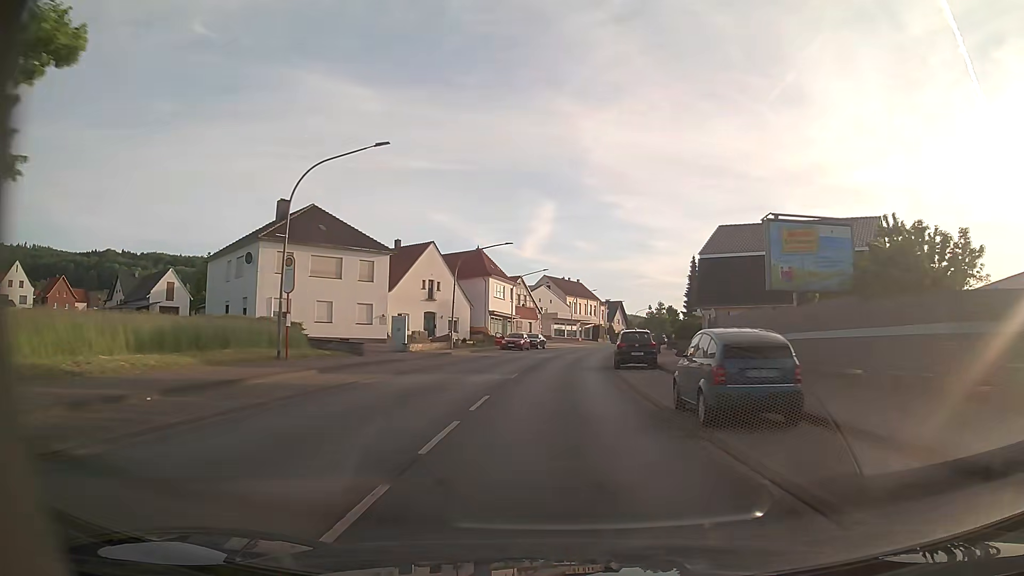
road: primary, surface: asphalt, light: Day
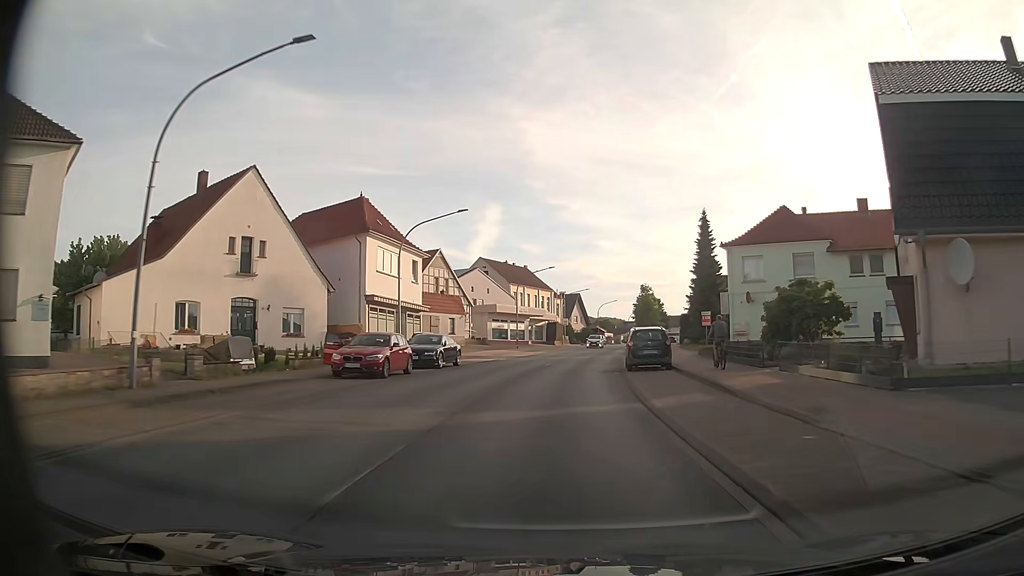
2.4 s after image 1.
(+1.1, +34.1) m; +4°
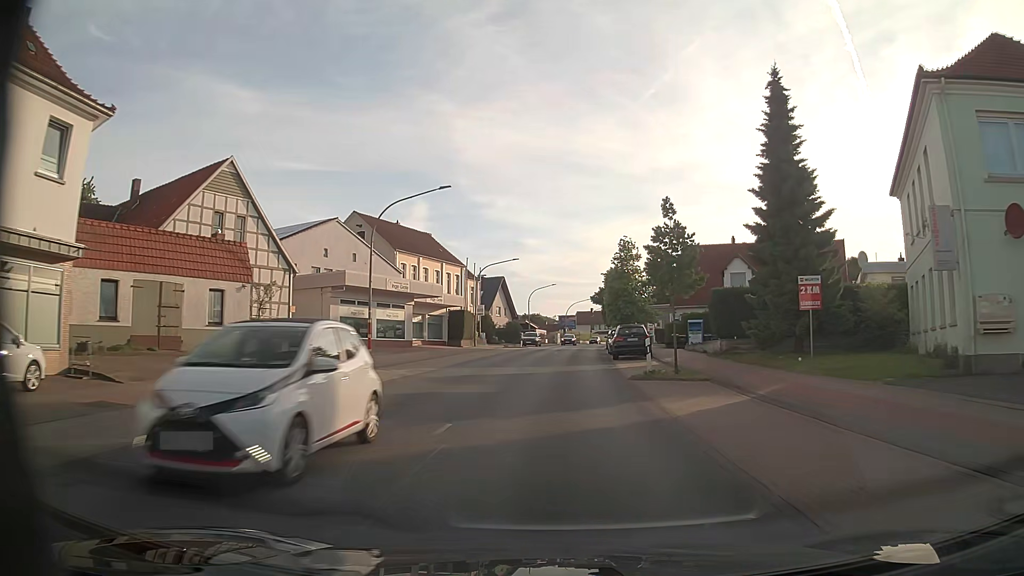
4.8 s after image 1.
(+1.4, +34.7) m; +6°
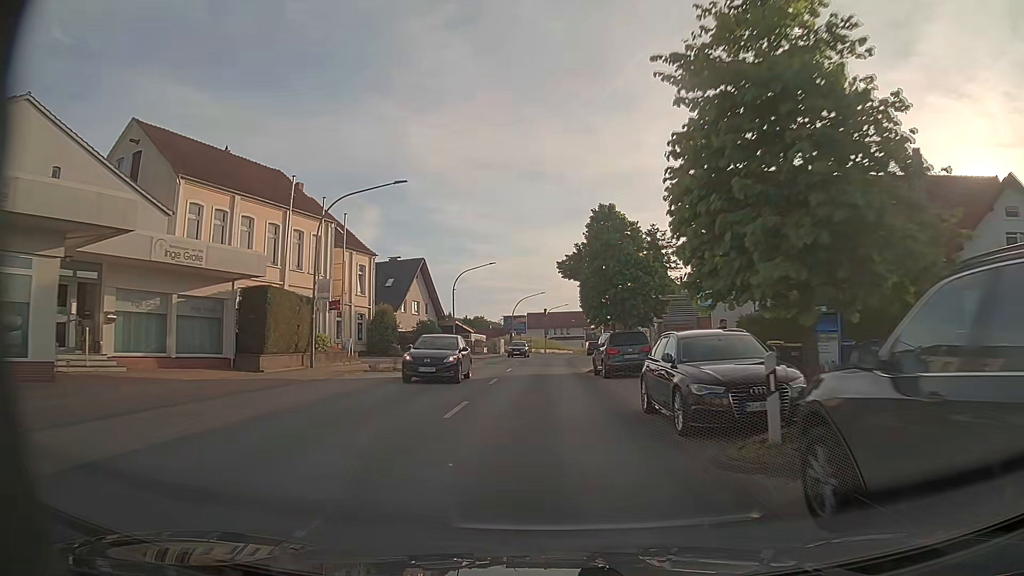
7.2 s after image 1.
(+1.2, +32.1) m; +4°
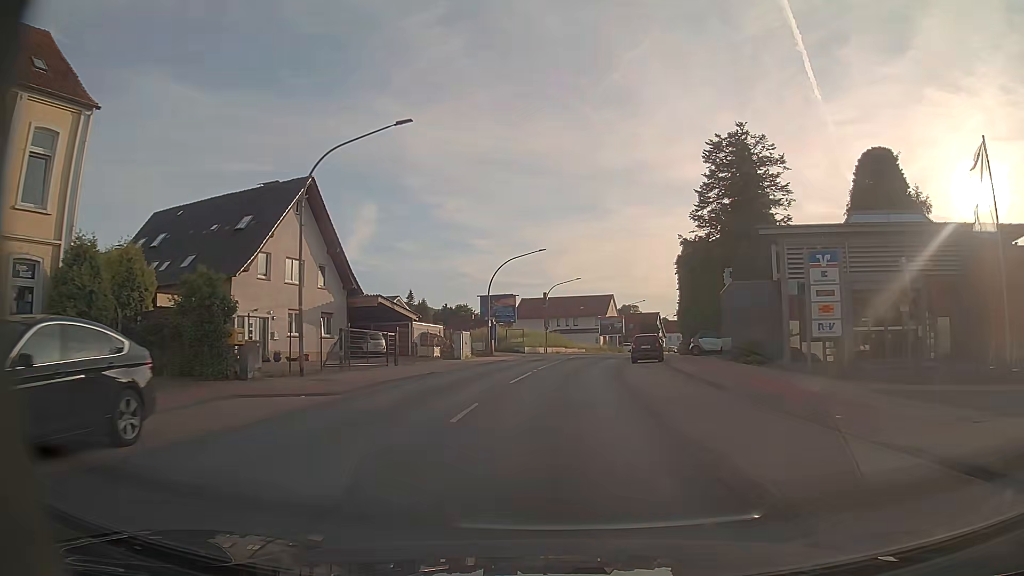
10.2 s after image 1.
(-0.2, +37.5) m; 0°
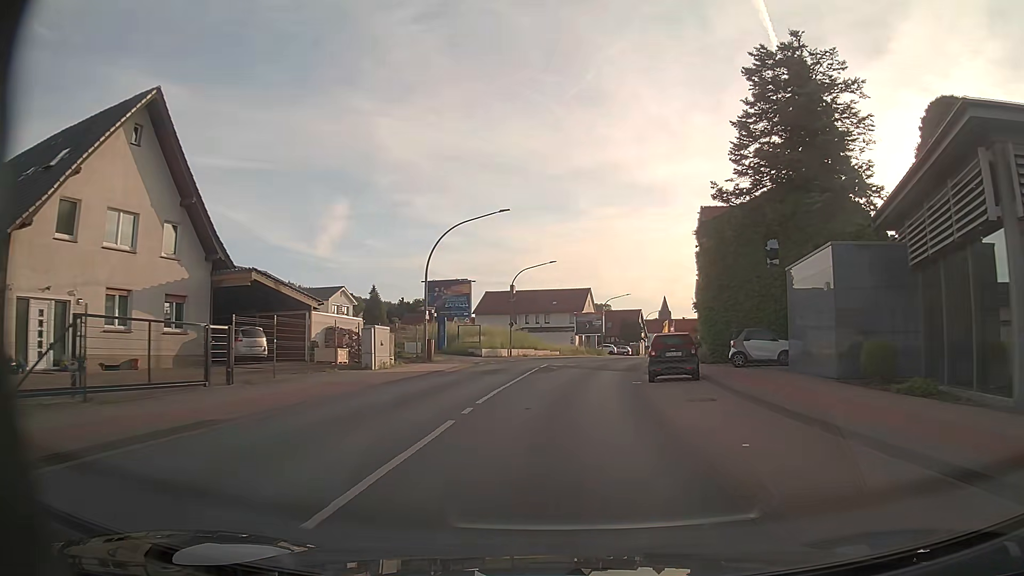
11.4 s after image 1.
(+0.3, +15.3) m; +2°
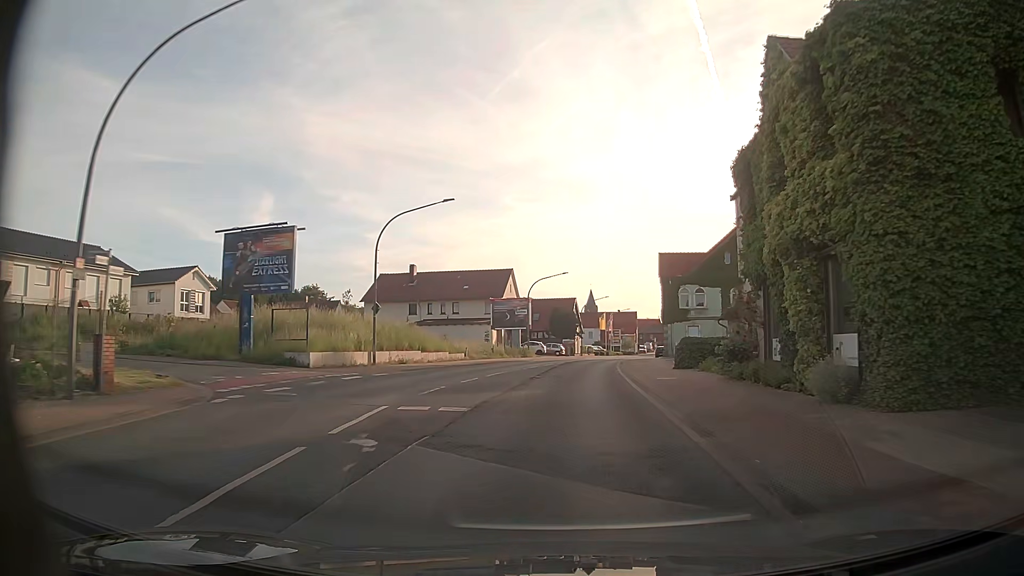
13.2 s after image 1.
(+1.4, +23.3) m; +6°
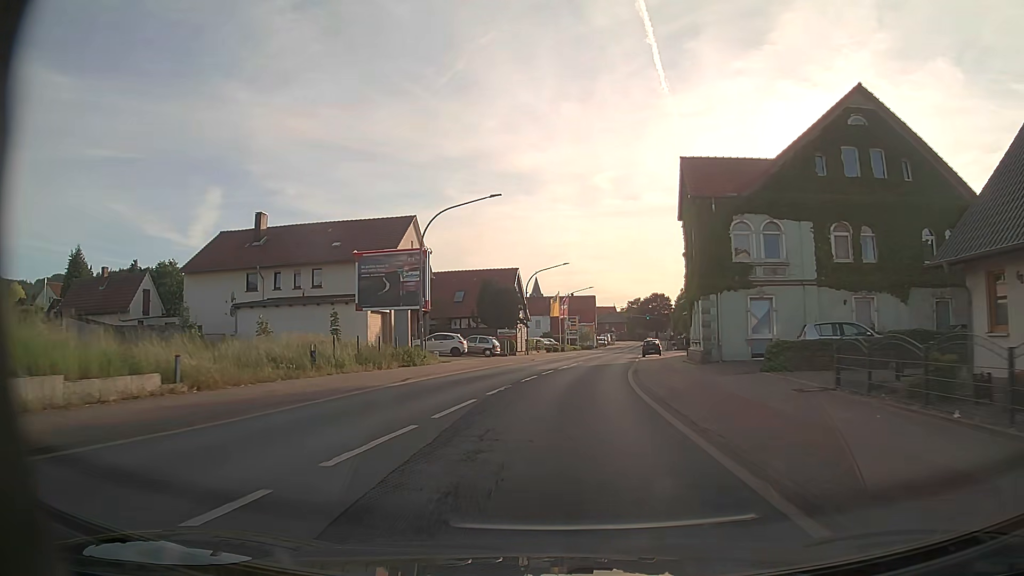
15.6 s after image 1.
(+1.6, +31.1) m; +5°
(0, +10) (+1, +20) (+2, +30) (+3, +40) (+5, +50) (+6, +60) (+8, +69) (+10, +79) (+11, +89) (+13, +99) m
